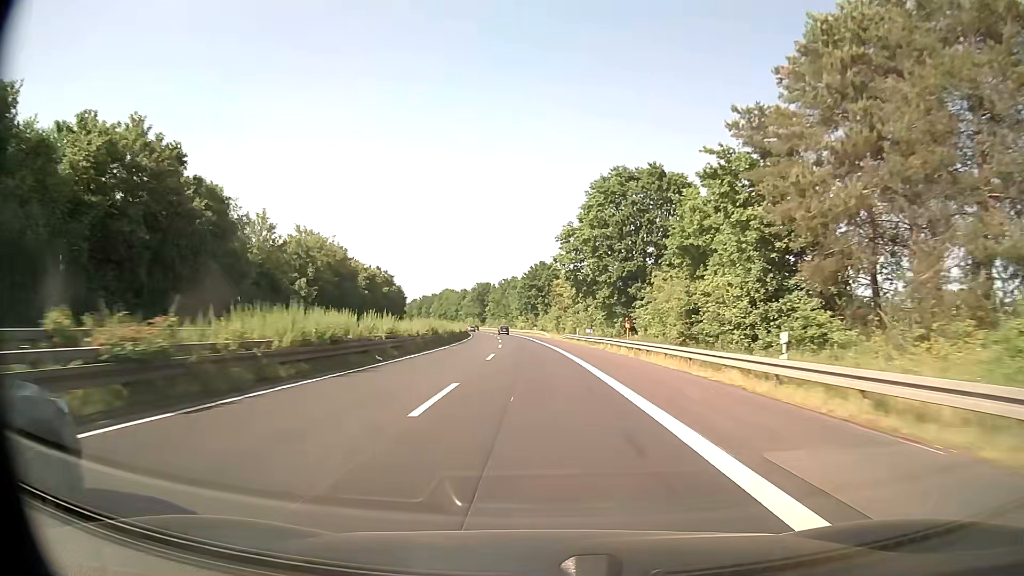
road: trunk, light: Day
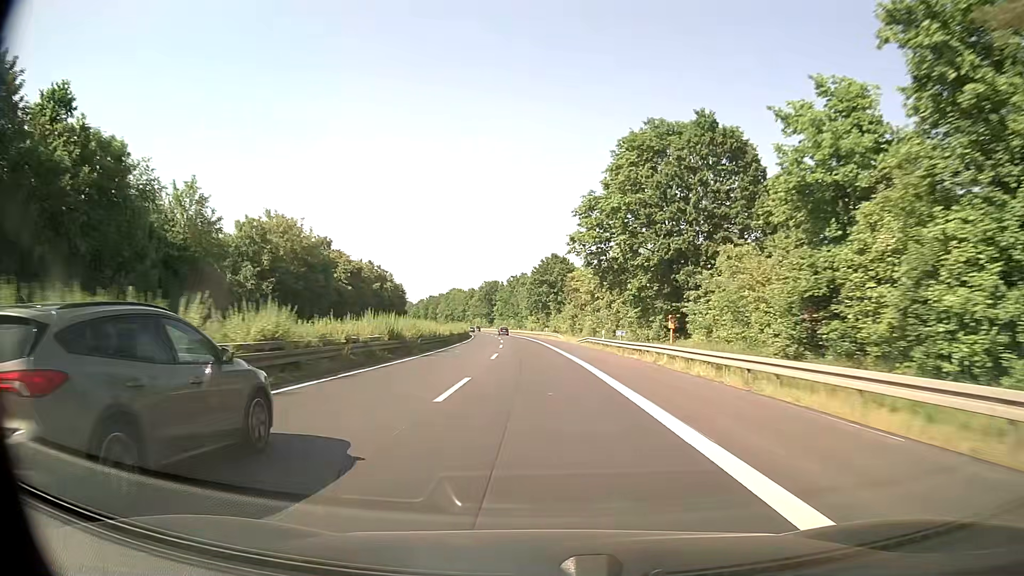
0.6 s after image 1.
(-0.1, +15.8) m; -1°
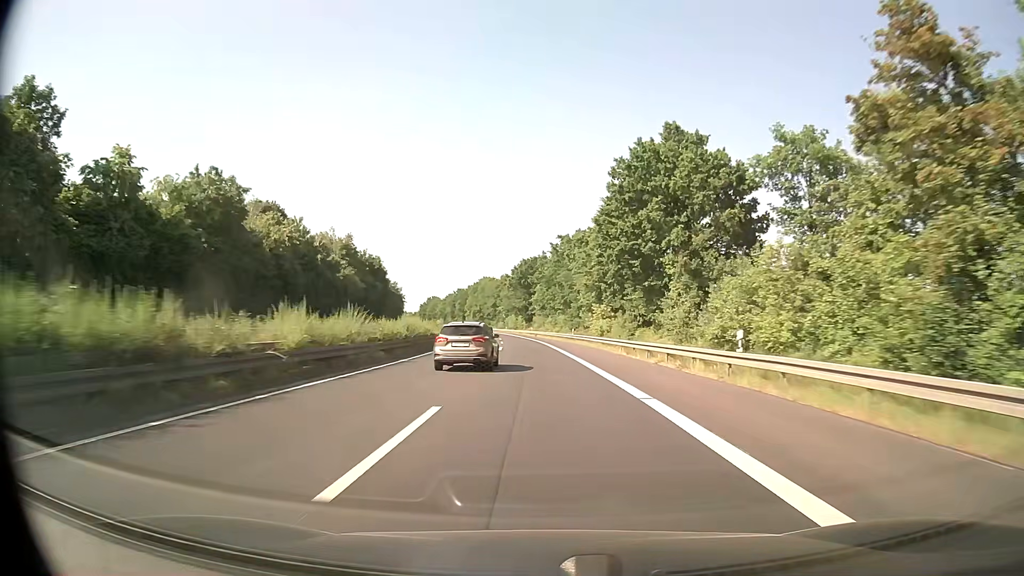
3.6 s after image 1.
(-3.1, +78.9) m; -4°
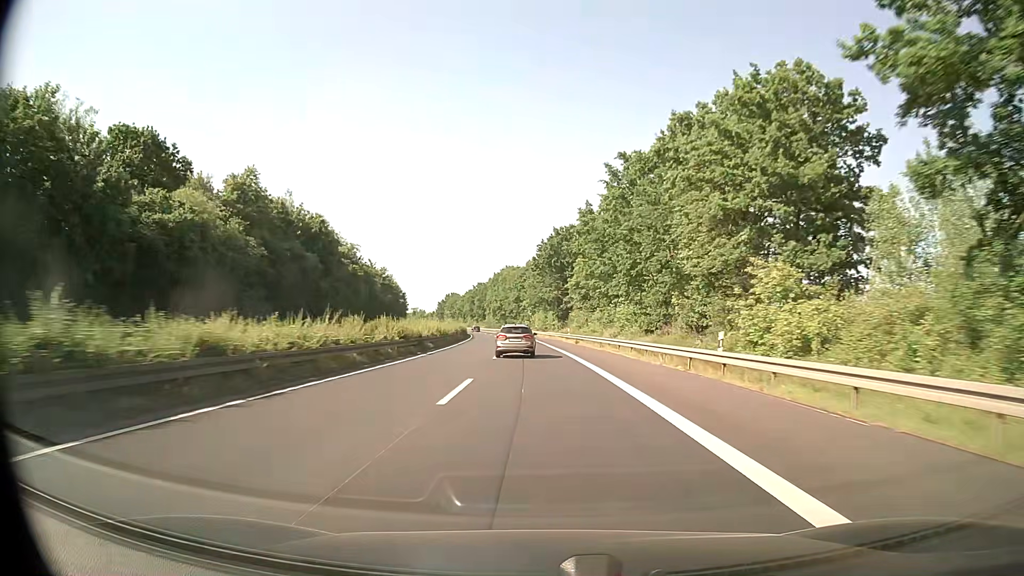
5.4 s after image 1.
(-1.2, +47.4) m; -3°
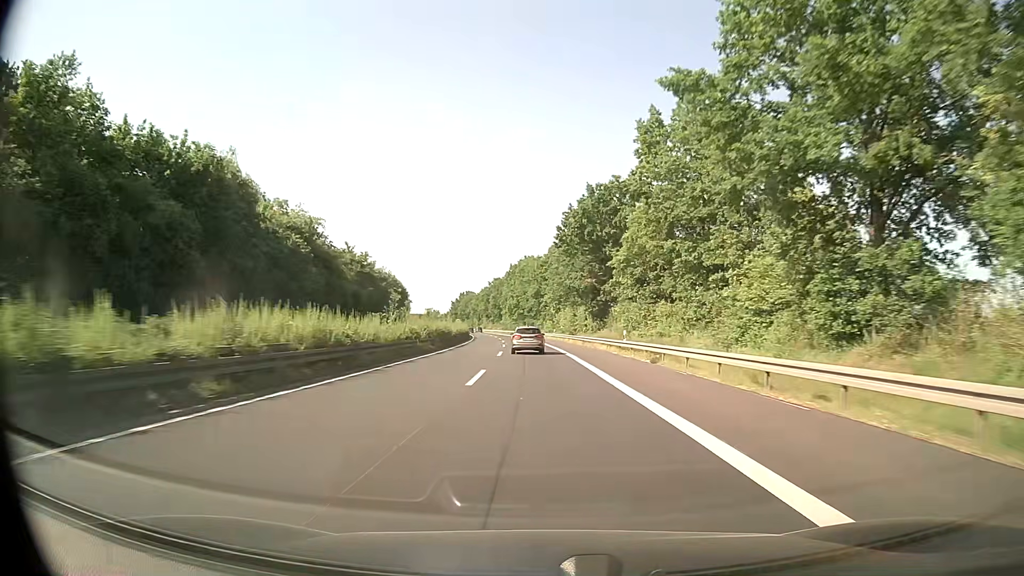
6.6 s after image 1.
(-0.5, +31.6) m; -2°
(0, +10) (0, +20) (-1, +30) (-1, +40) (-1, +50) (-2, +60) (-3, +70) (-3, +80) (-4, +90) (-5, +100) m
